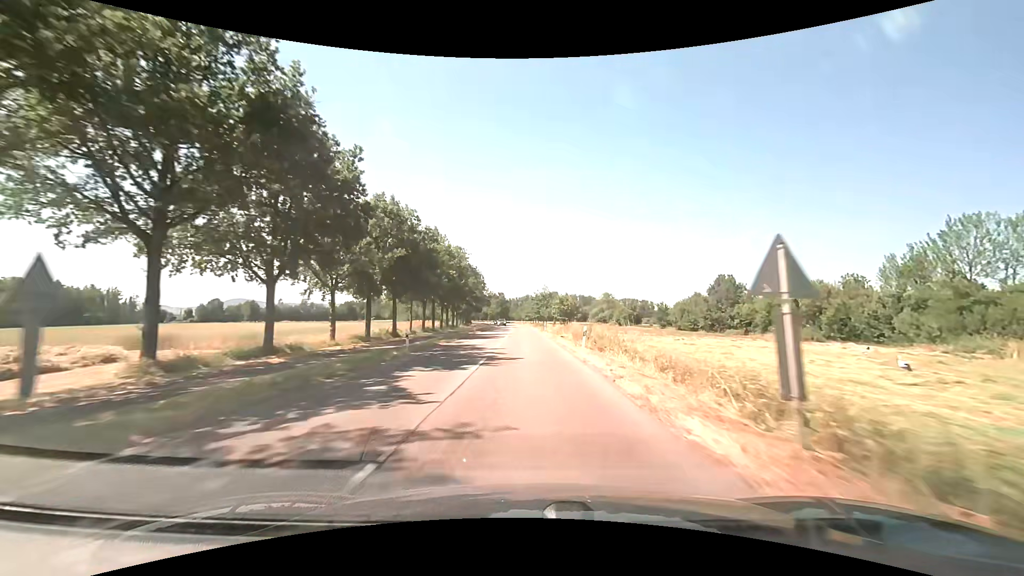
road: secondary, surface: asphalt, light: Day
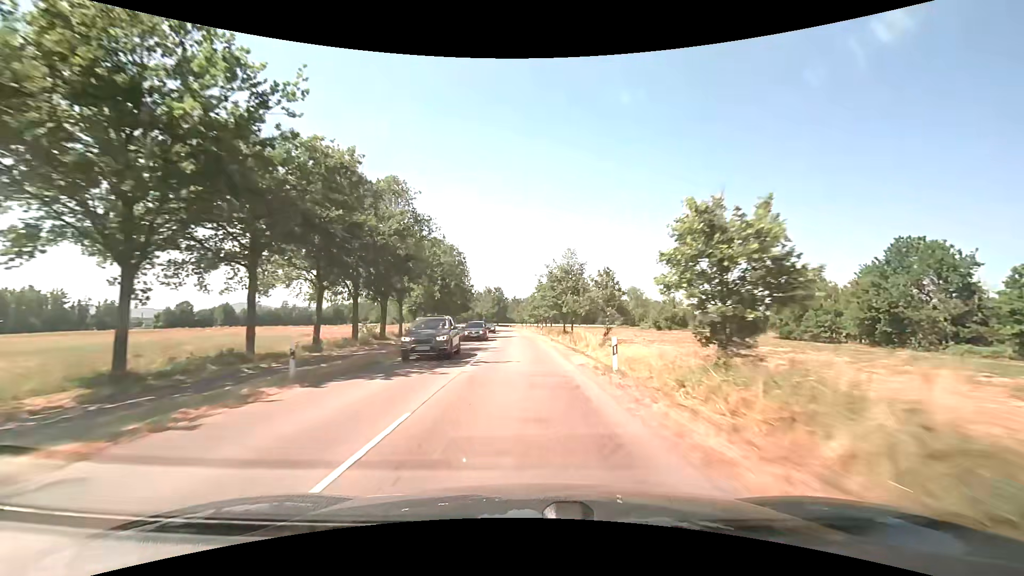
(0.0, +46.1) m; 0°
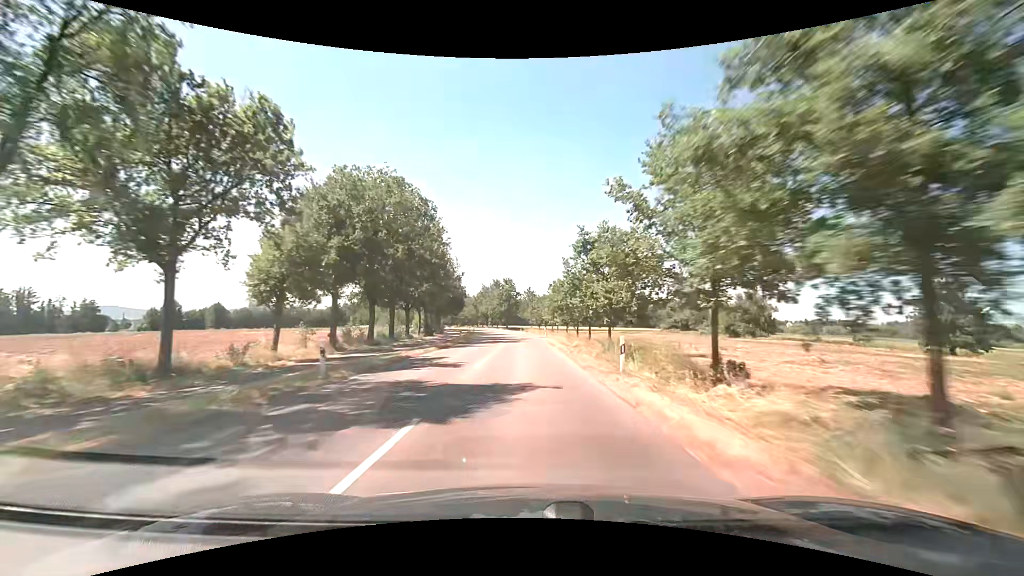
(-0.7, +36.4) m; -2°
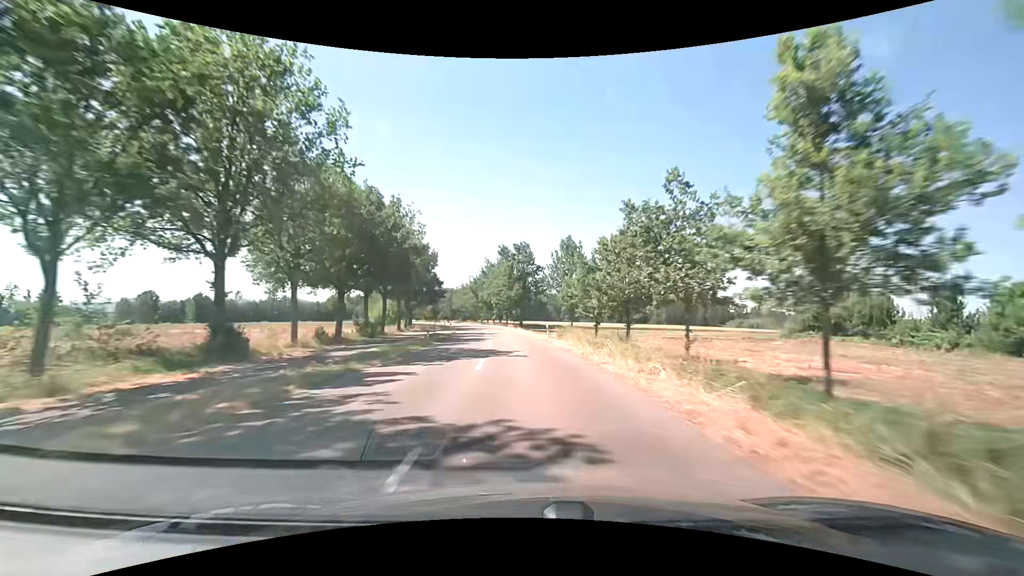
(-1.1, +50.0) m; -3°
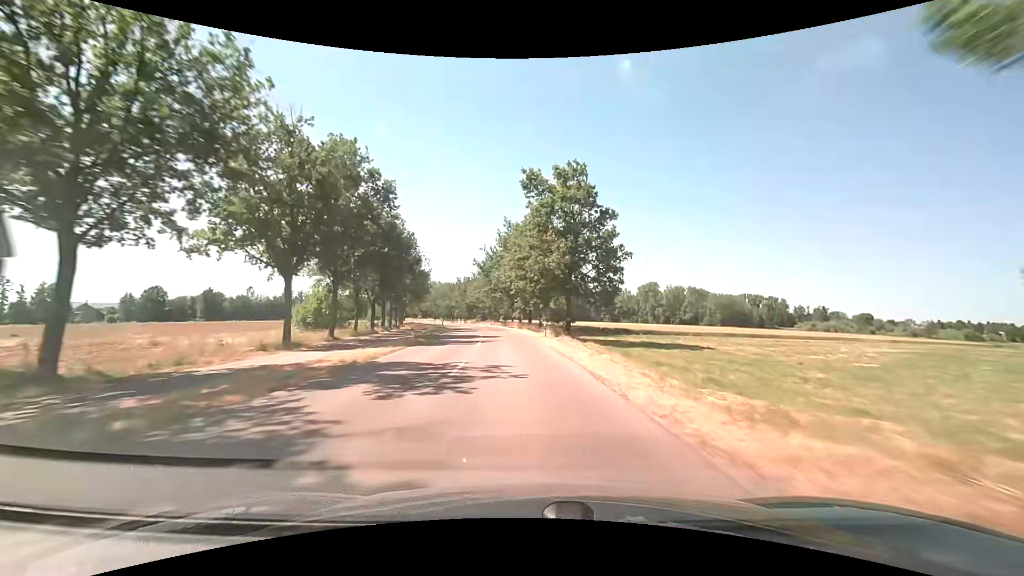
(-1.0, +37.6) m; -4°
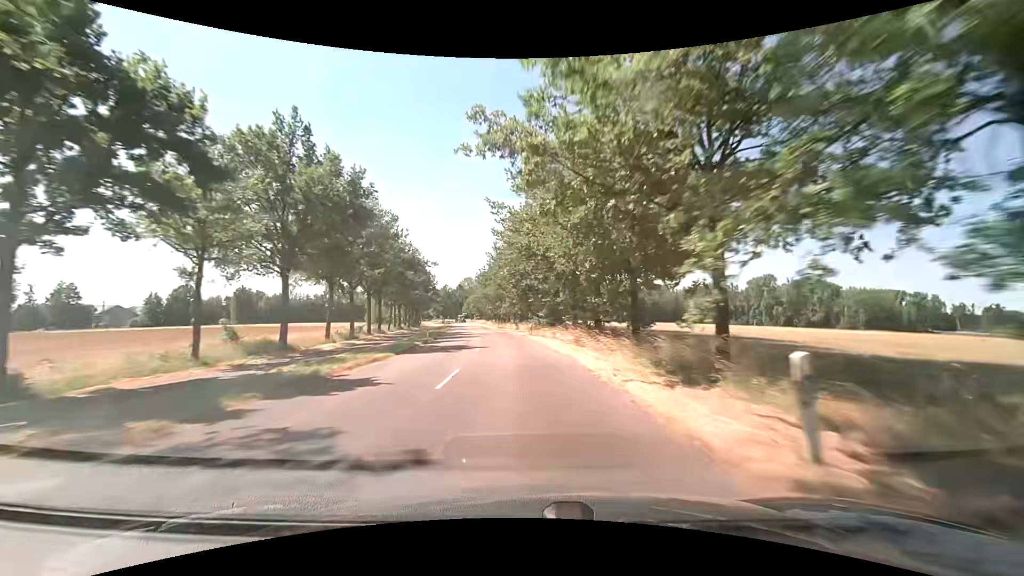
(-4.4, +62.1) m; -8°
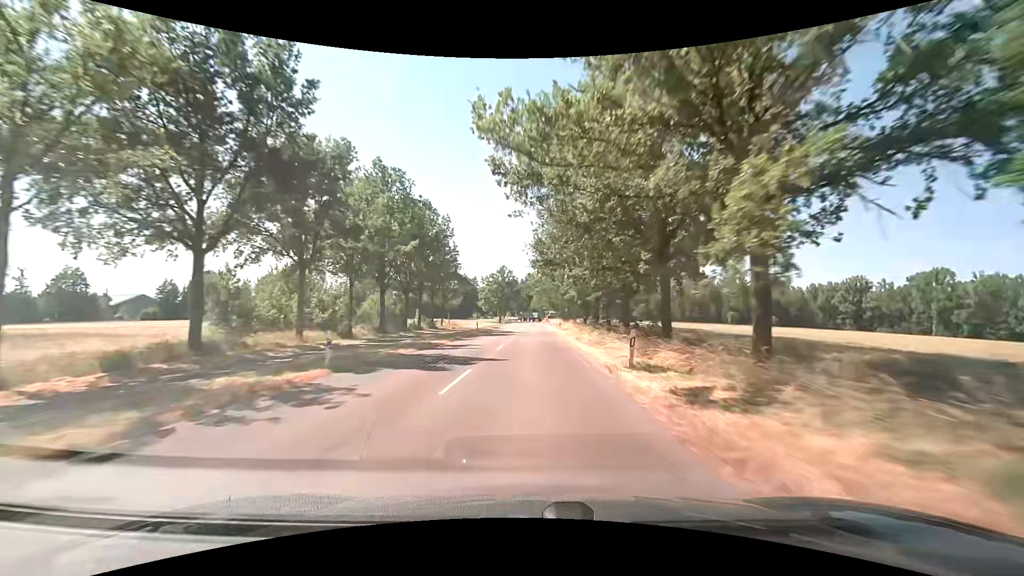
(-5.2, +60.9) m; -9°
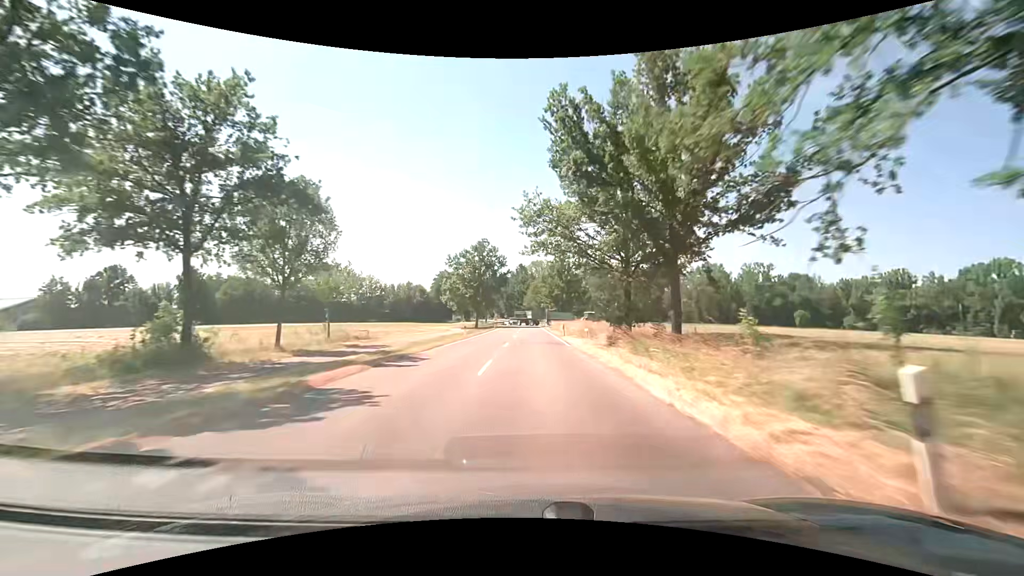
(+0.4, +44.8) m; +1°
(0, +10) (0, +20) (0, +30) (0, +40) (0, +50) (0, +60) (+1, +70) (+1, +80) (+1, +90) (+1, +100) m
